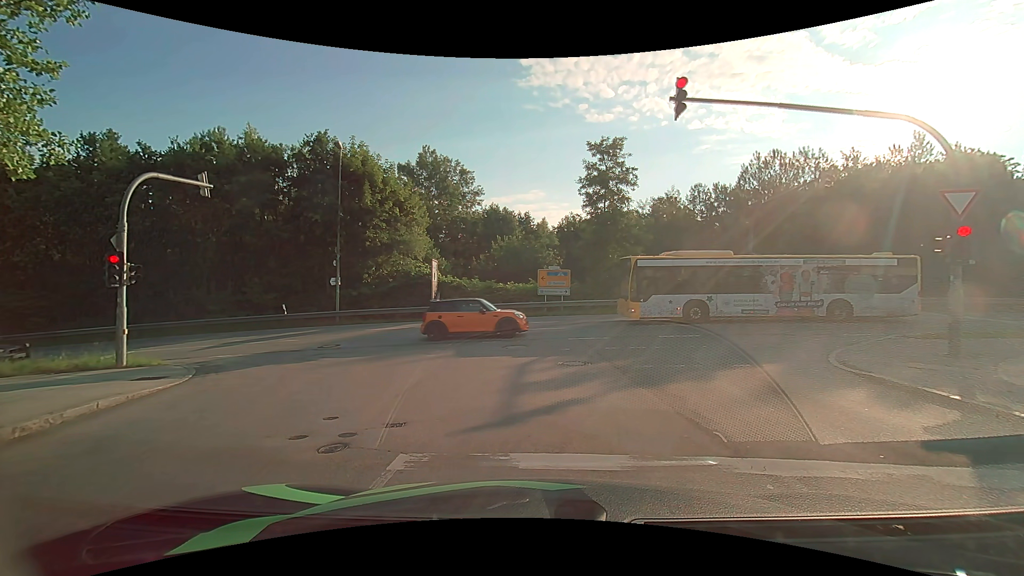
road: residential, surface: asphalt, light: Day
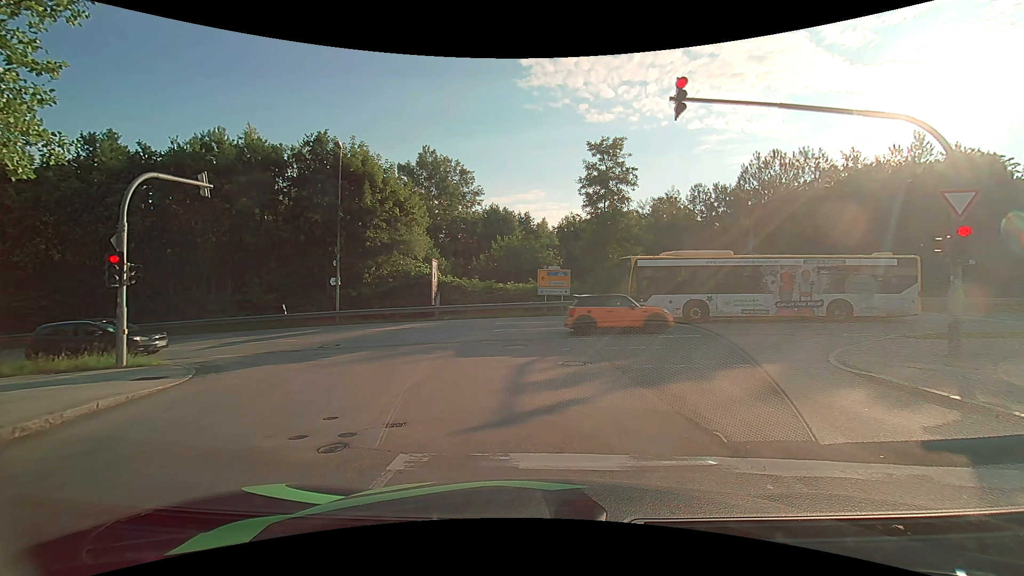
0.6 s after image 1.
(0.0, 0.0) m; 0°
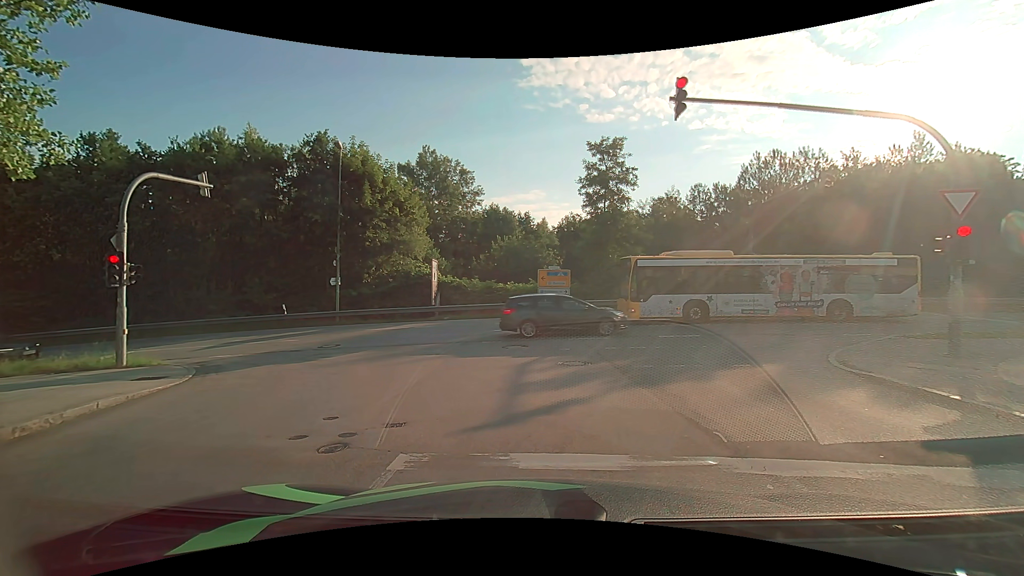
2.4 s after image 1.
(0.0, 0.0) m; 0°
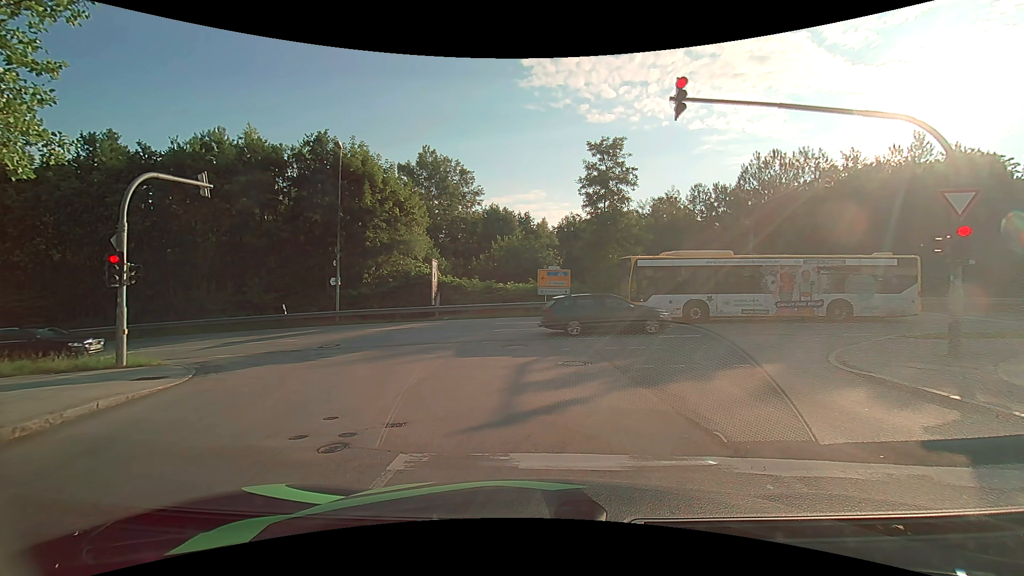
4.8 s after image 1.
(0.0, 0.0) m; 0°
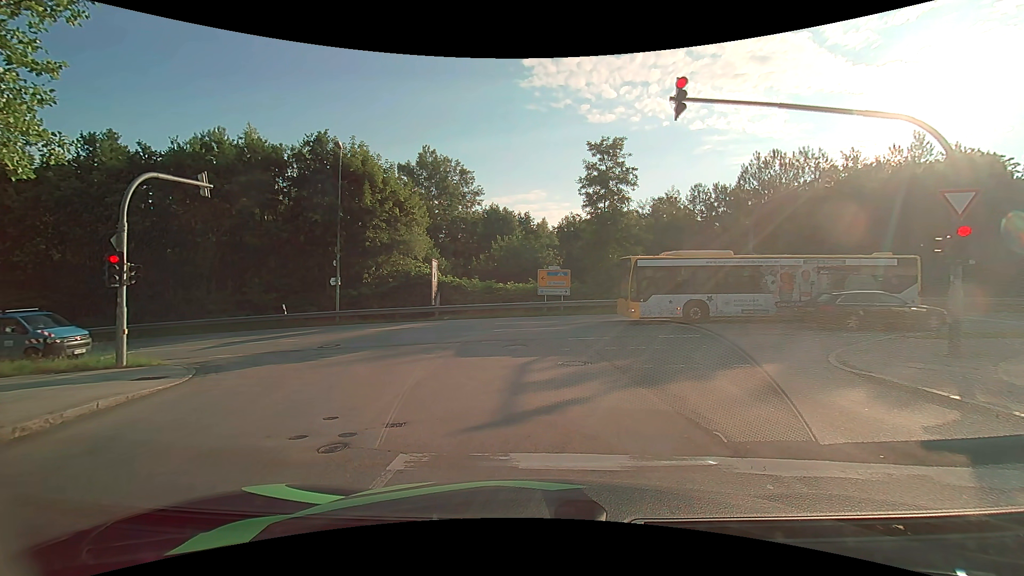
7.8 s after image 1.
(0.0, 0.0) m; 0°
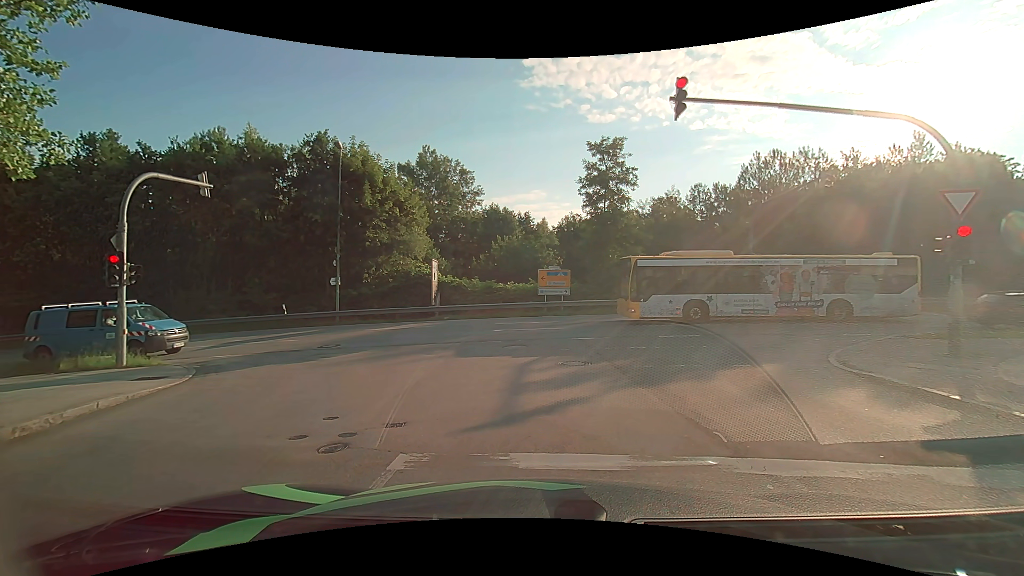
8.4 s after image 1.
(0.0, 0.0) m; 0°
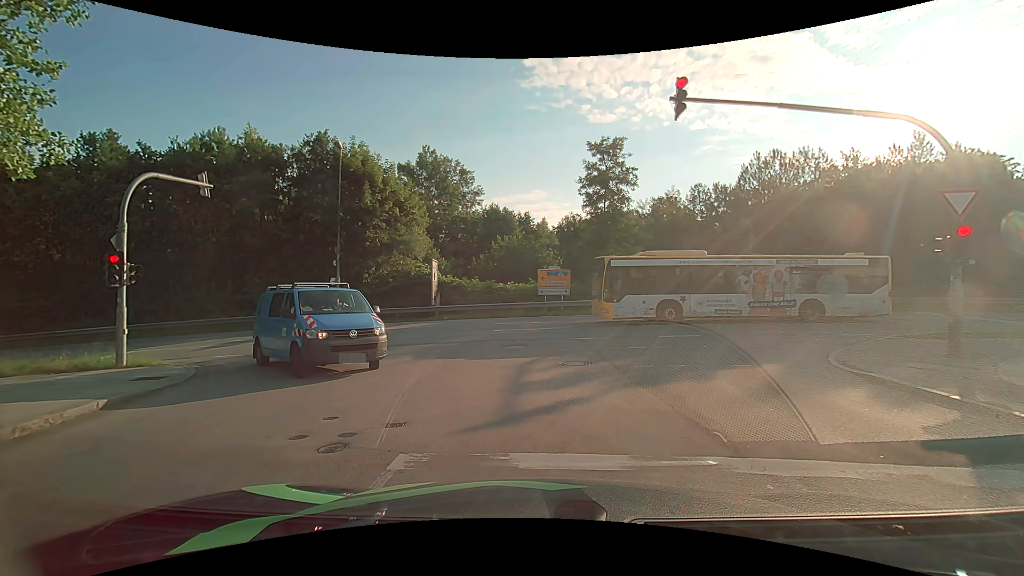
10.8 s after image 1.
(0.0, 0.0) m; 0°
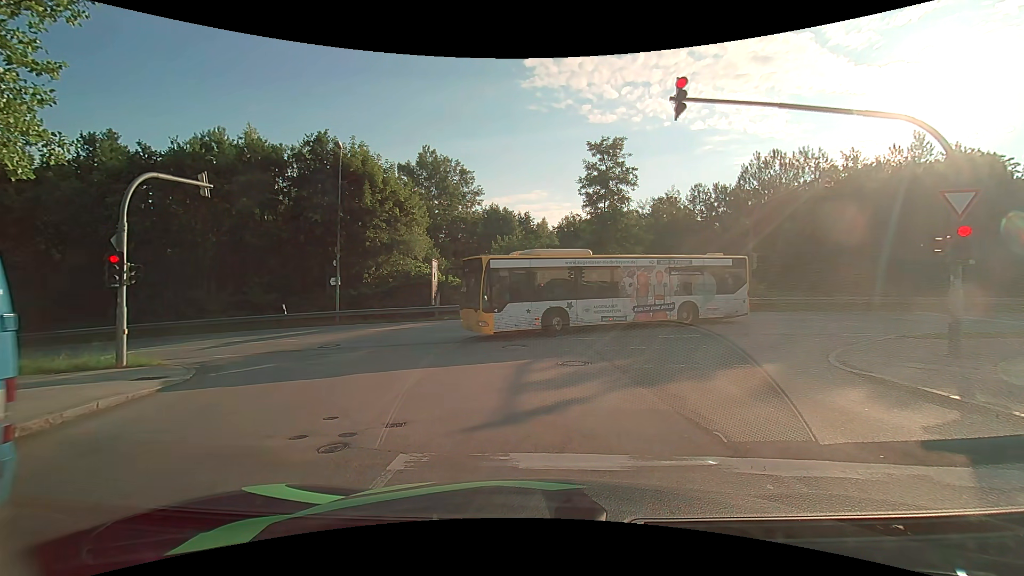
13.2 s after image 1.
(0.0, 0.0) m; 0°
(0, +10) (-3, +20) (-11, +25) (-20, +26) (-30, +25) (-40, +24) (-50, +24) (-60, +22) (-70, +21) (-80, +20) m
